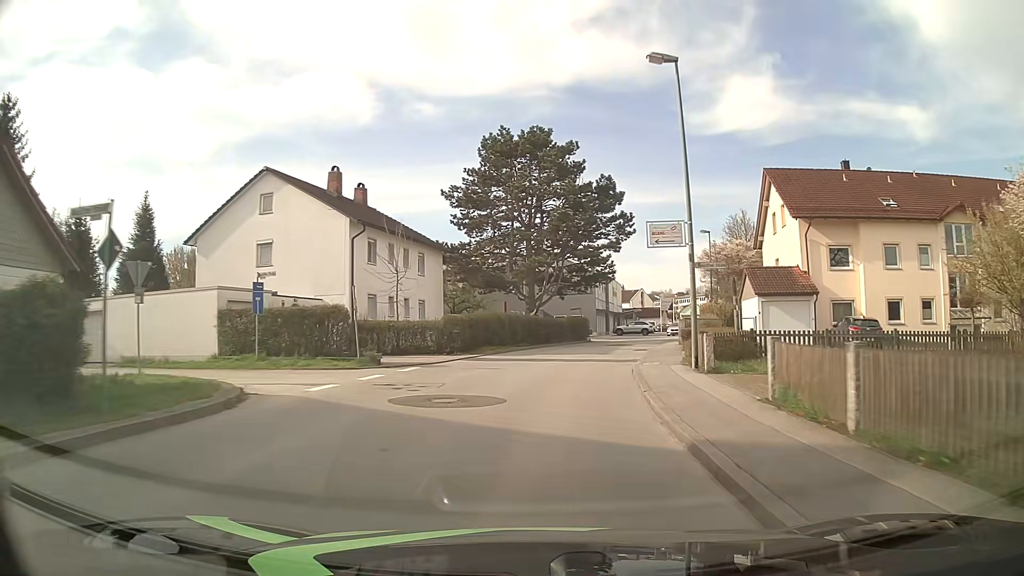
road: unclassified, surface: asphalt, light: Day
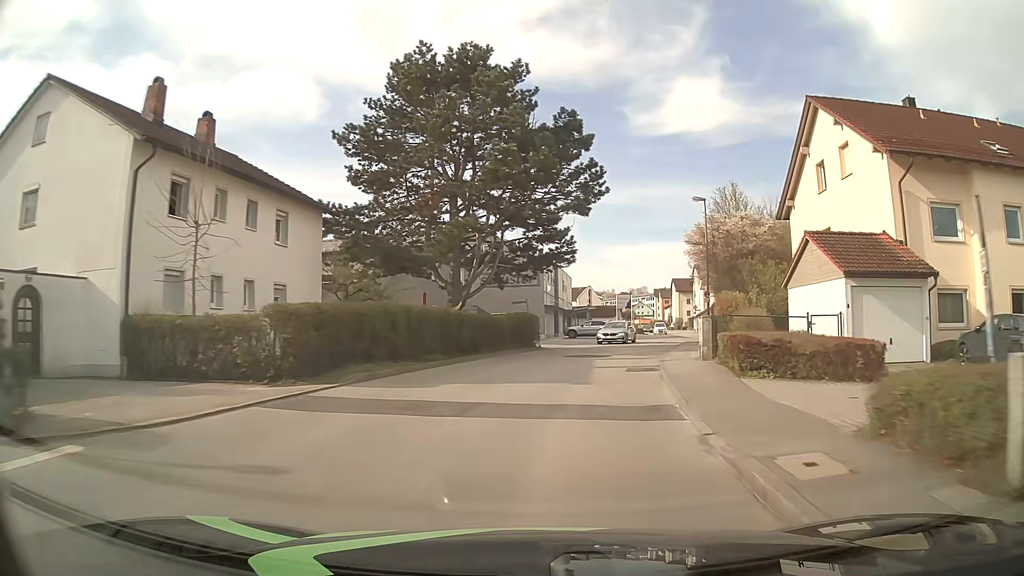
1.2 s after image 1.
(+0.5, +14.5) m; +5°
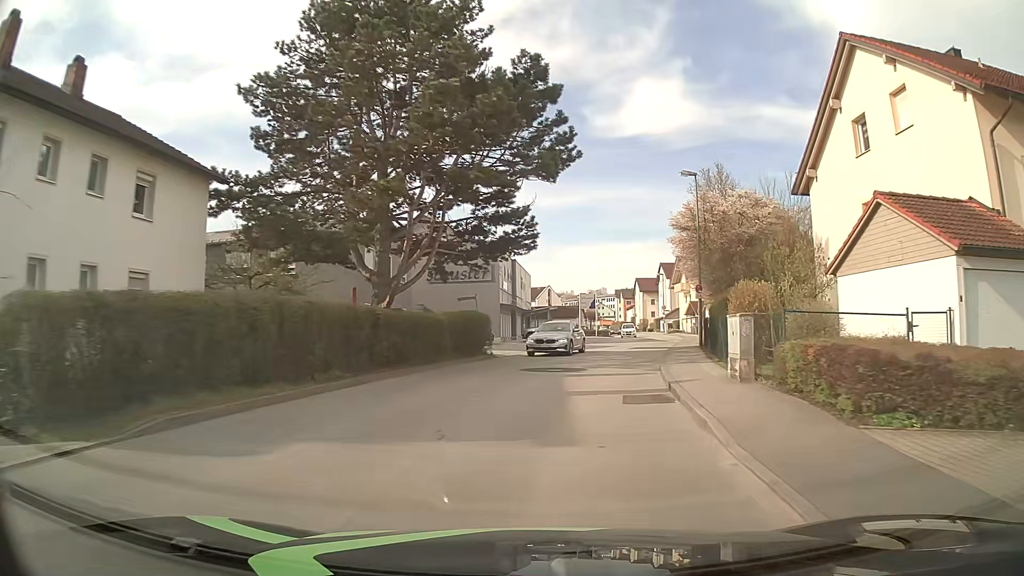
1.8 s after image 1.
(+0.2, +7.2) m; +3°
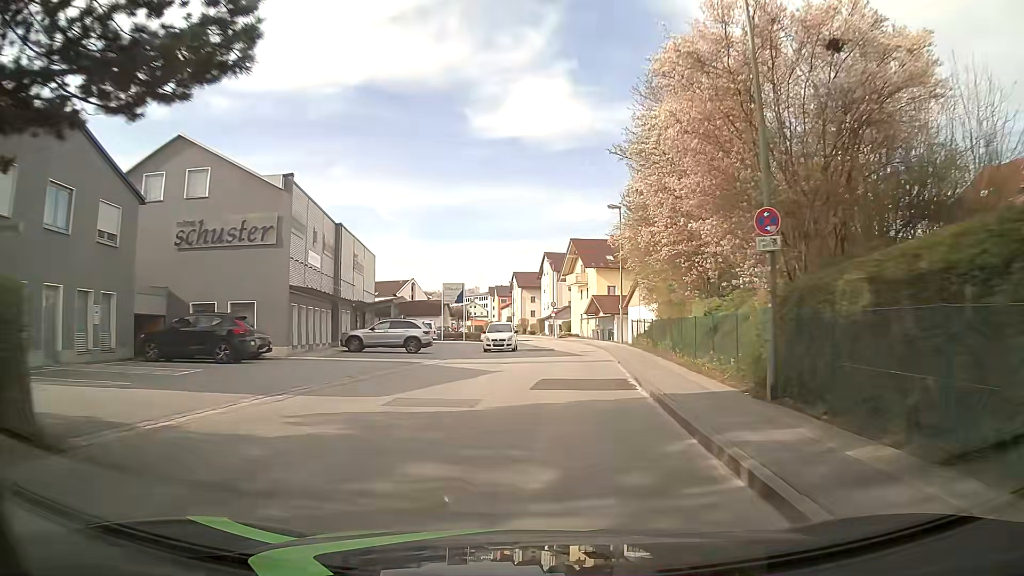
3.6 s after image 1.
(+2.0, +21.4) m; +11°
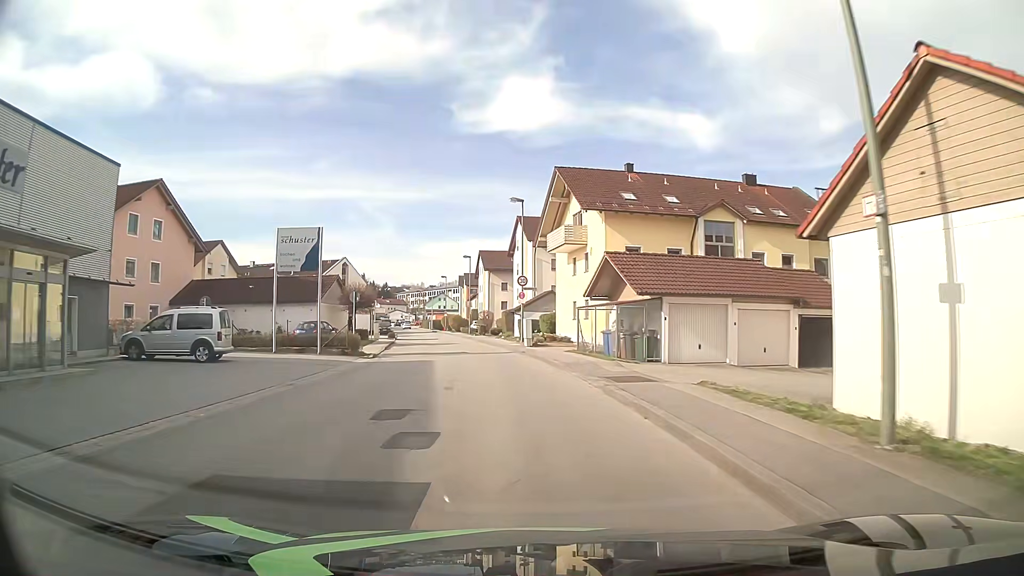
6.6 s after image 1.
(+1.5, +33.7) m; +1°
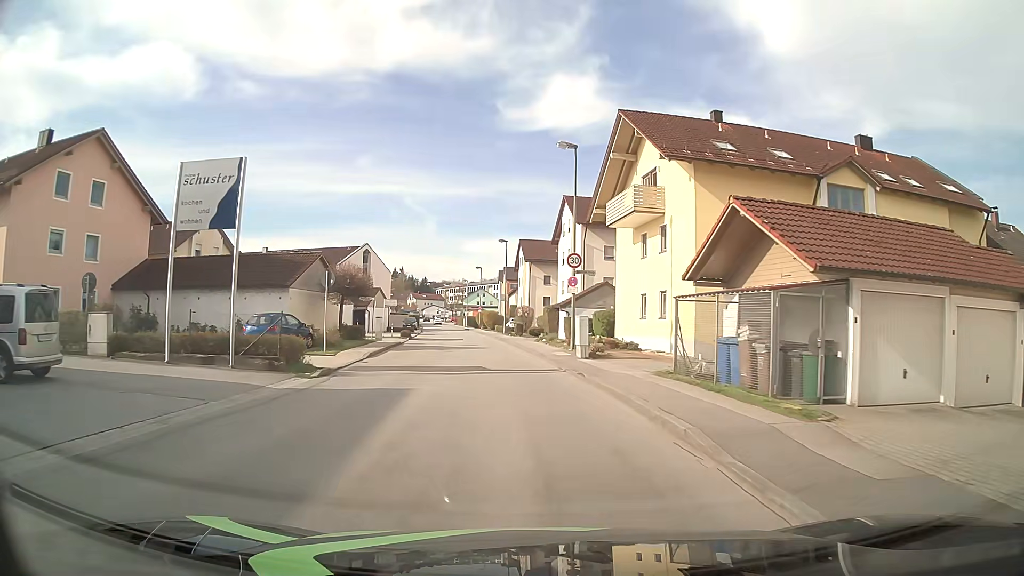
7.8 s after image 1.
(-0.4, +11.7) m; -4°
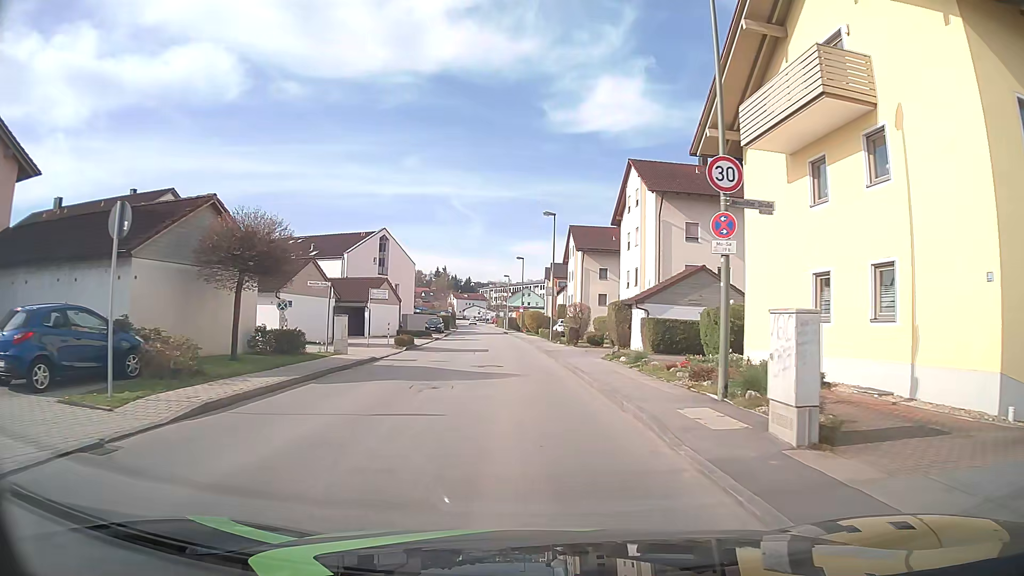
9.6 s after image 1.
(-0.5, +15.6) m; -3°
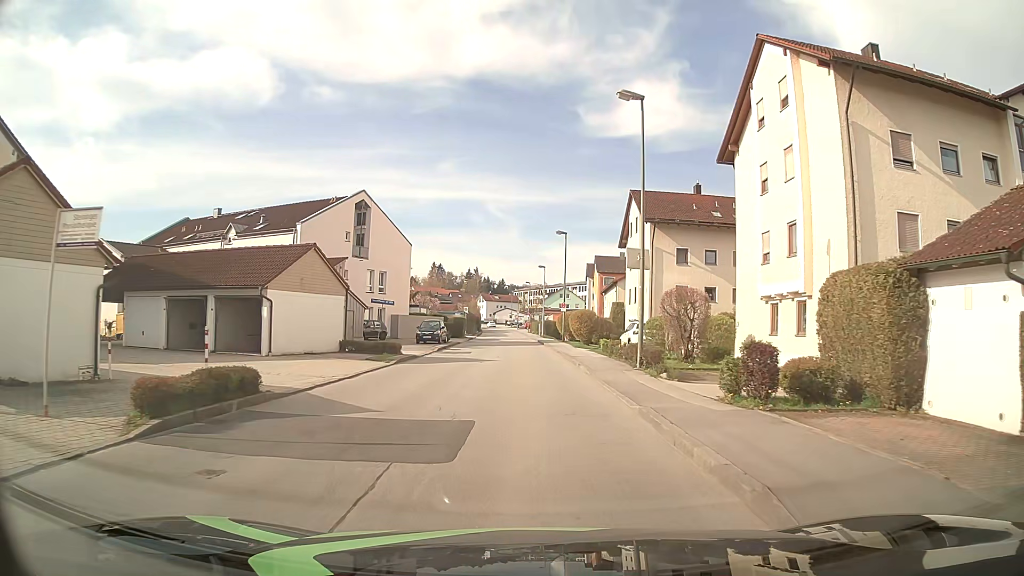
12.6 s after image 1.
(-1.0, +23.5) m; -2°
(0, +10) (-1, +20) (-1, +30) (-2, +40) (-2, +50) (-3, +60) (-3, +70) (-4, +80) (-5, +90) (-6, +100) m
